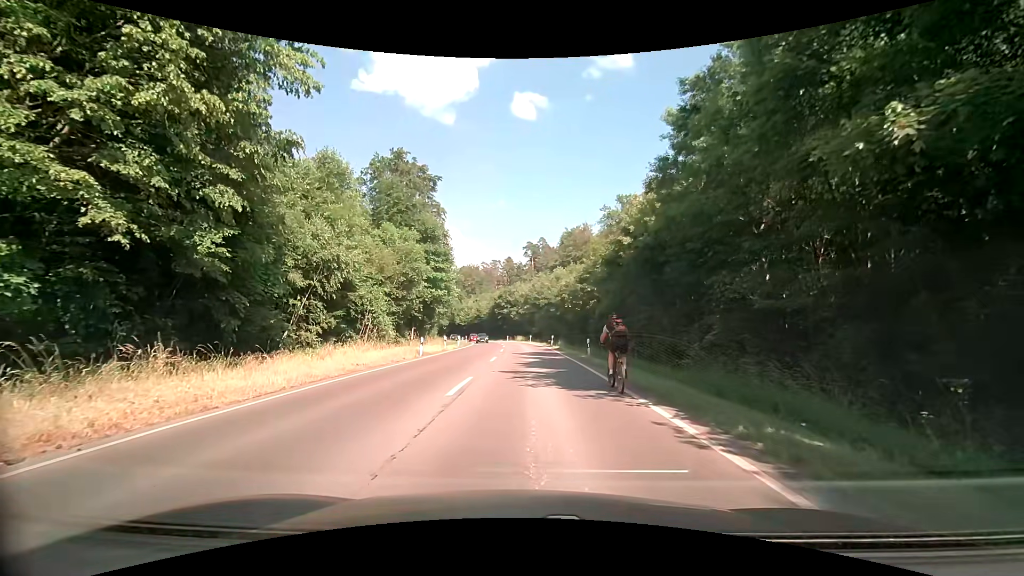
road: secondary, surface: asphalt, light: Day
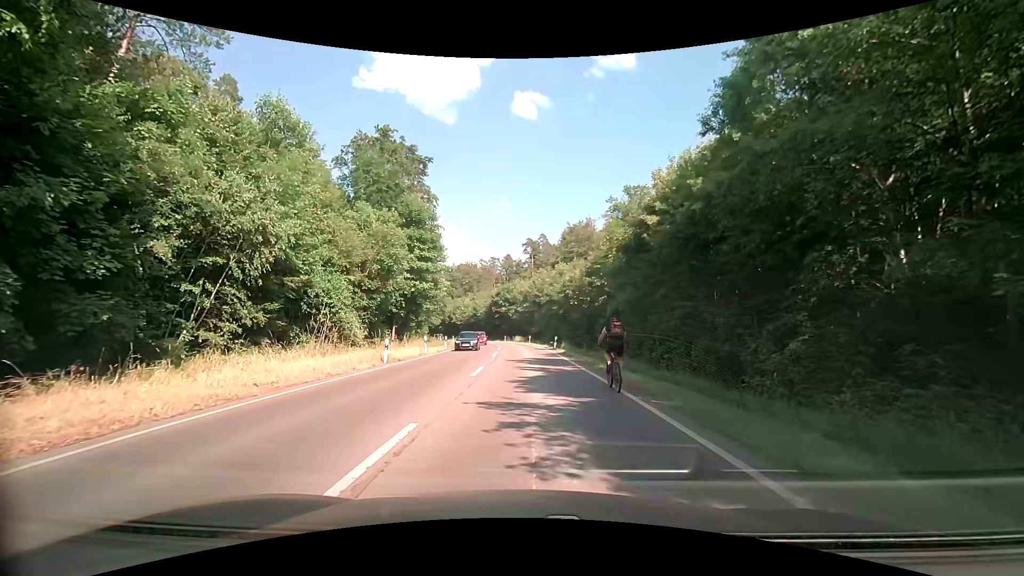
(0.0, +7.2) m; 0°
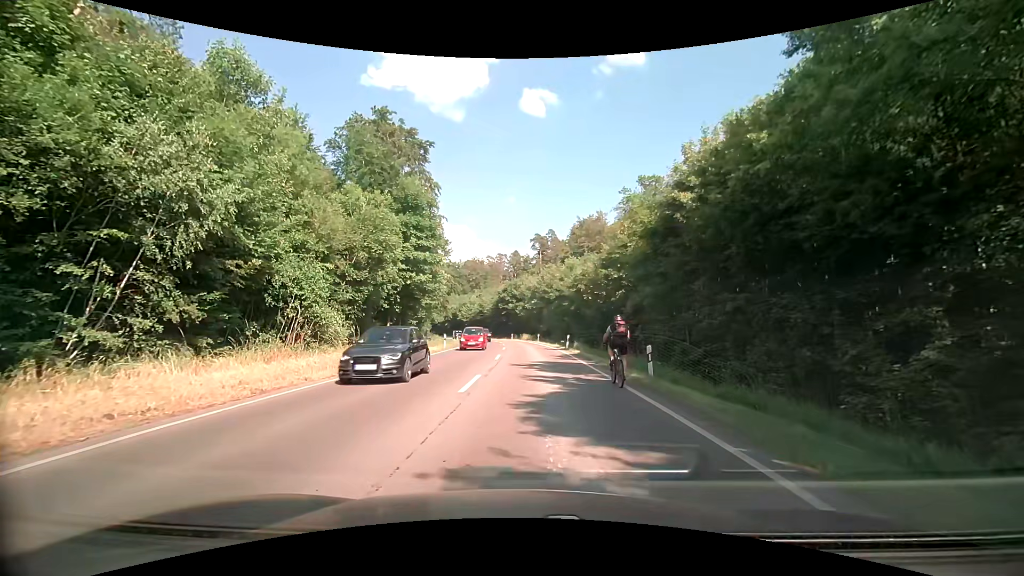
(0.0, +4.5) m; -1°
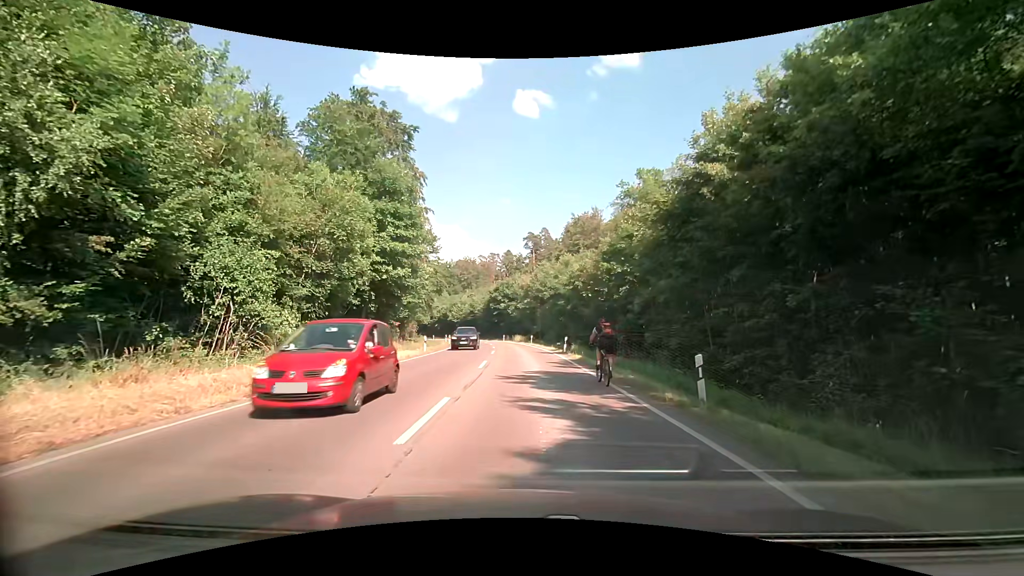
(0.0, +4.7) m; +1°
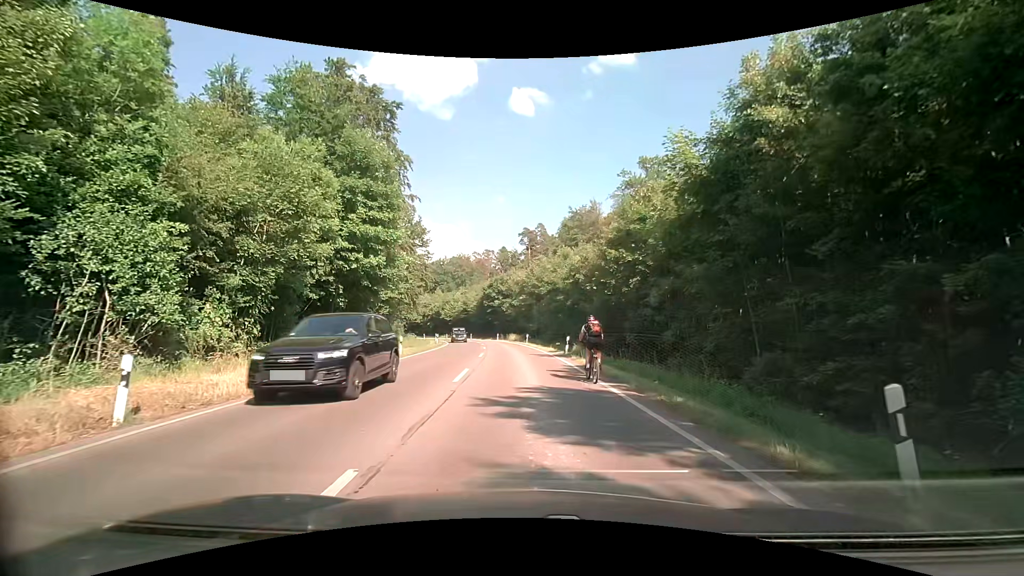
(0.0, +5.2) m; 0°
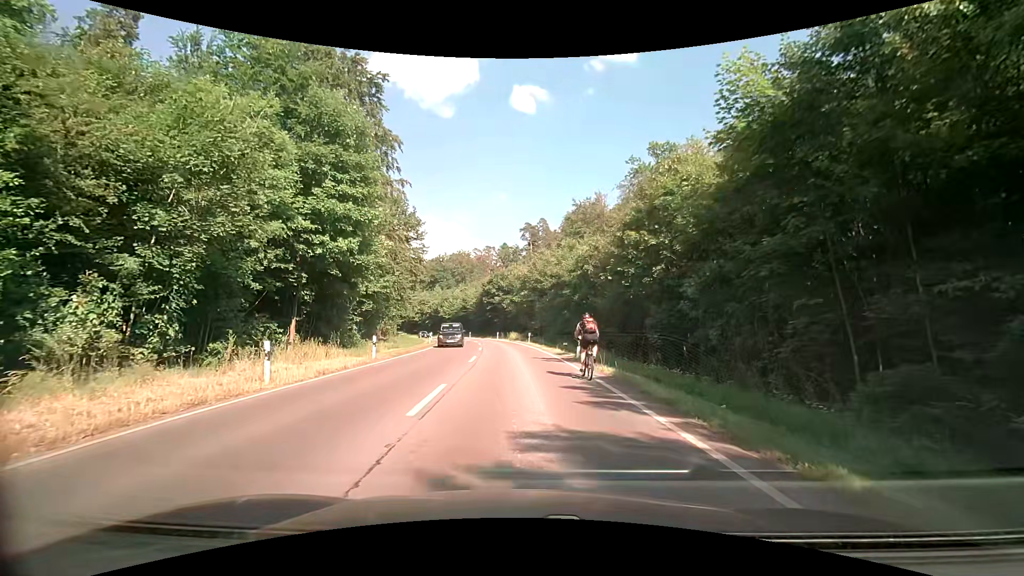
(+0.1, +5.1) m; +1°
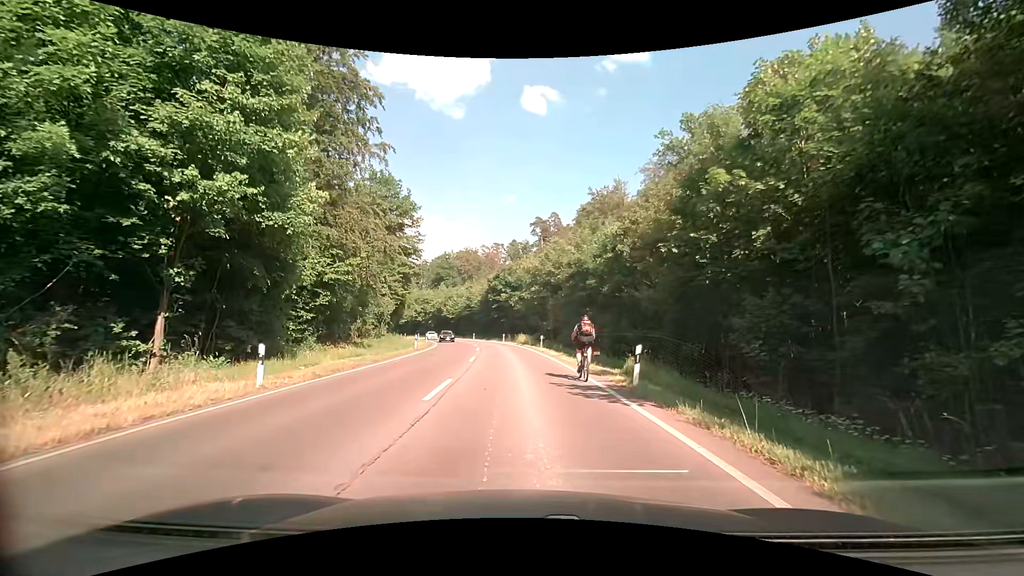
(-0.1, +10.4) m; -2°
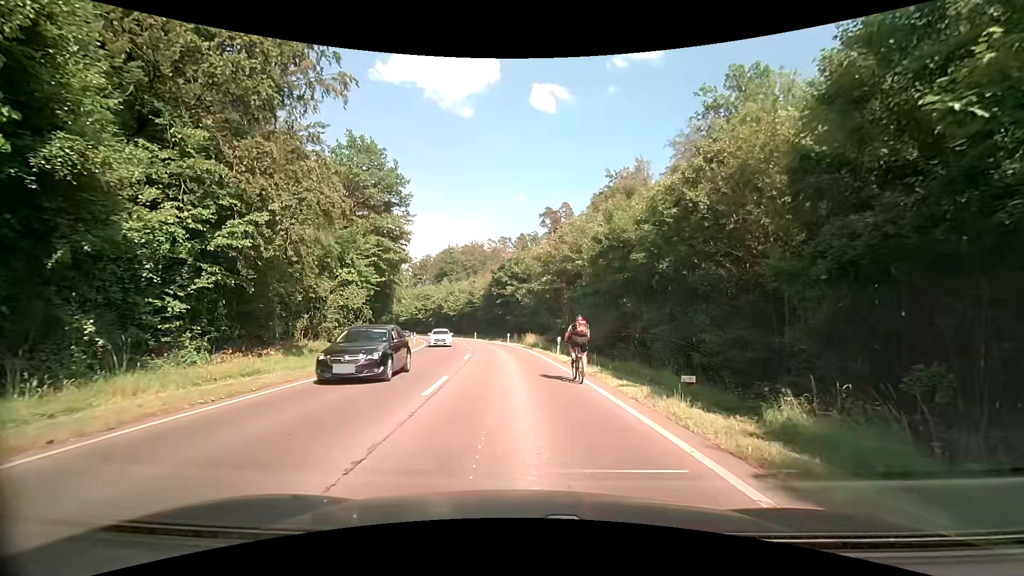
(+0.1, +11.3) m; 0°
(0, +10) (-1, +20) (-2, +30) (-3, +40) (-4, +50) (-6, +60) (-8, +69) (-11, +79) (-14, +88) (-17, +98) m
